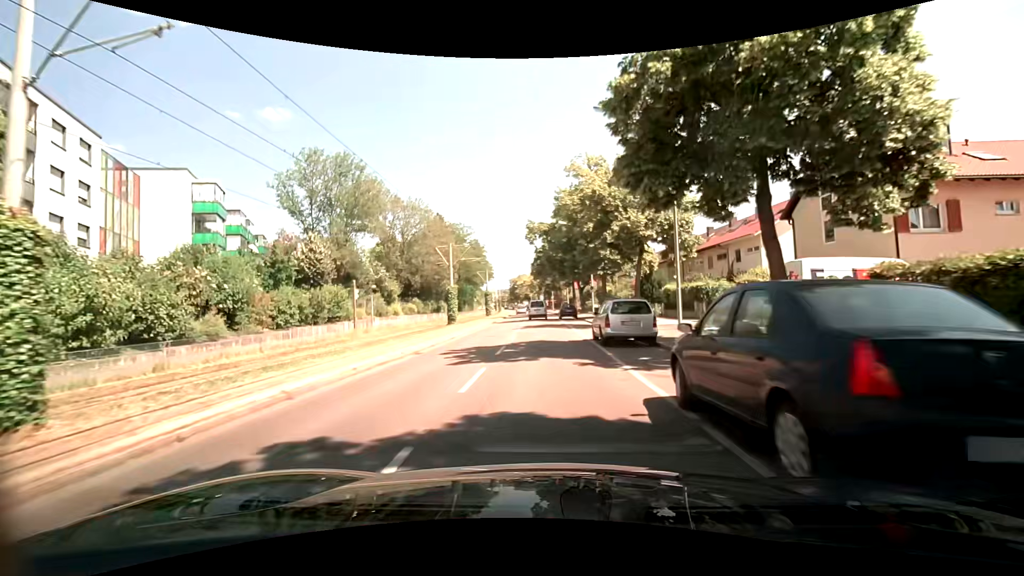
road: tertiary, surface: asphalt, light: Day
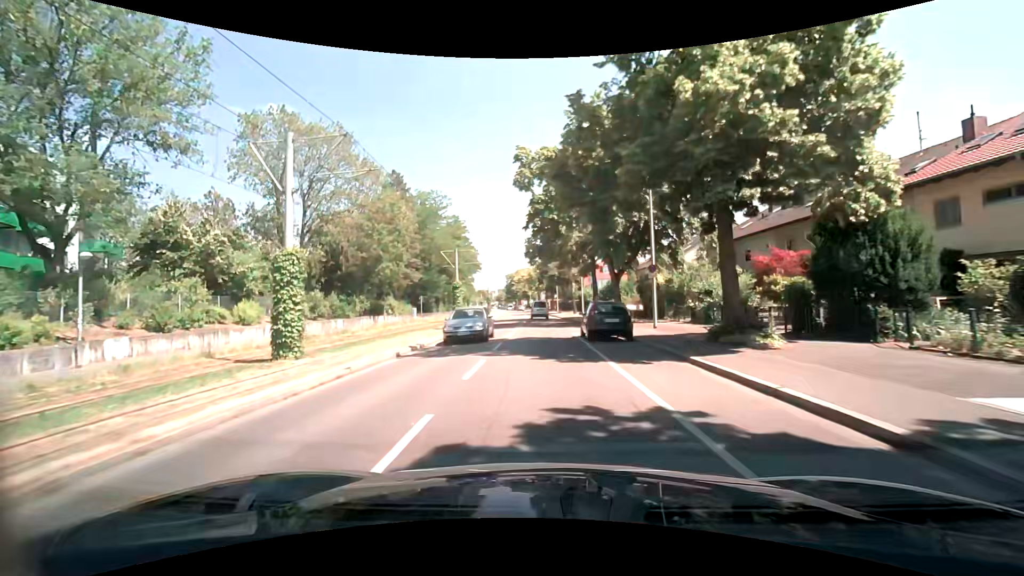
(+0.1, +28.4) m; 0°
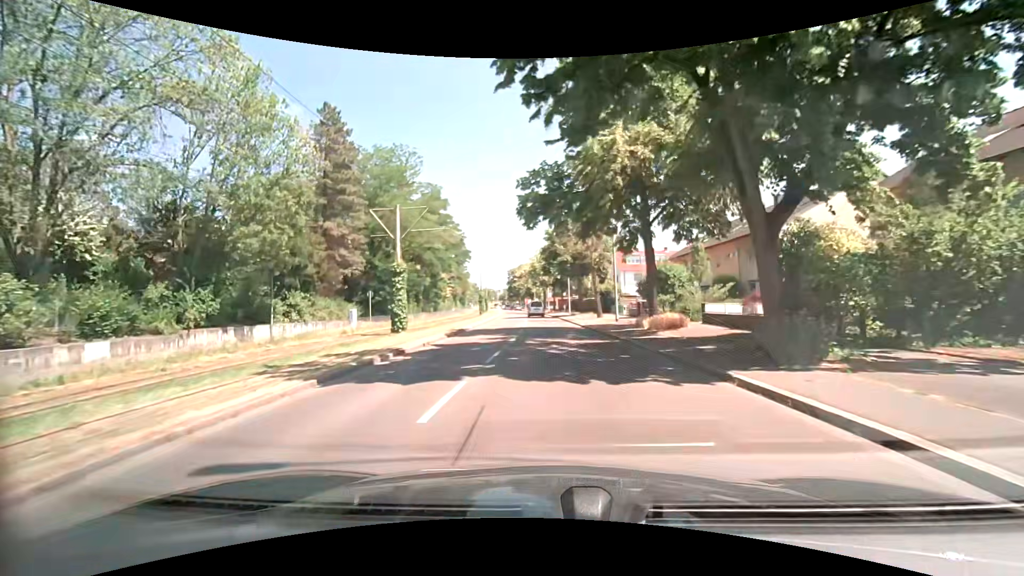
(0.0, +21.5) m; 0°
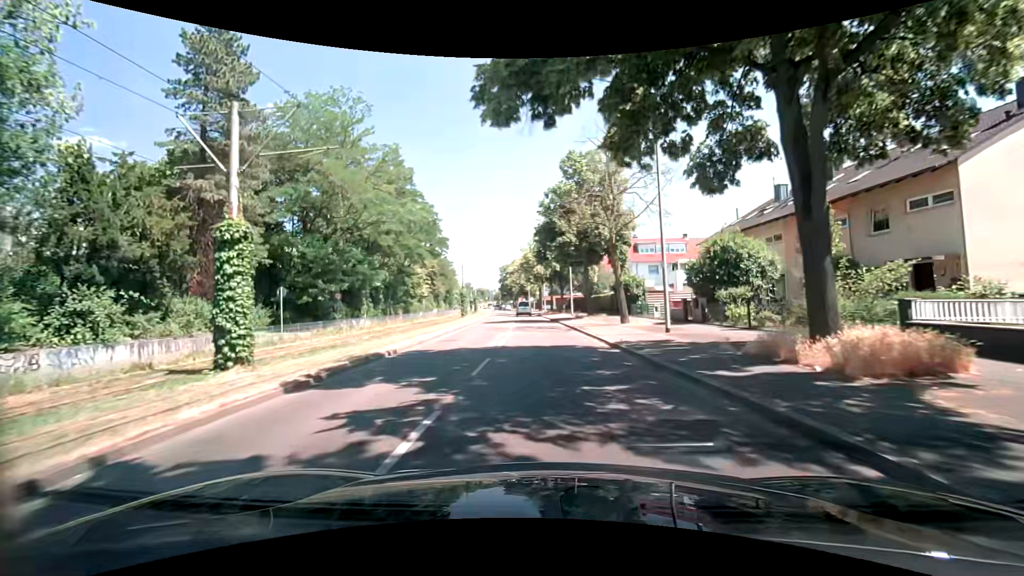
(0.0, +14.4) m; -1°
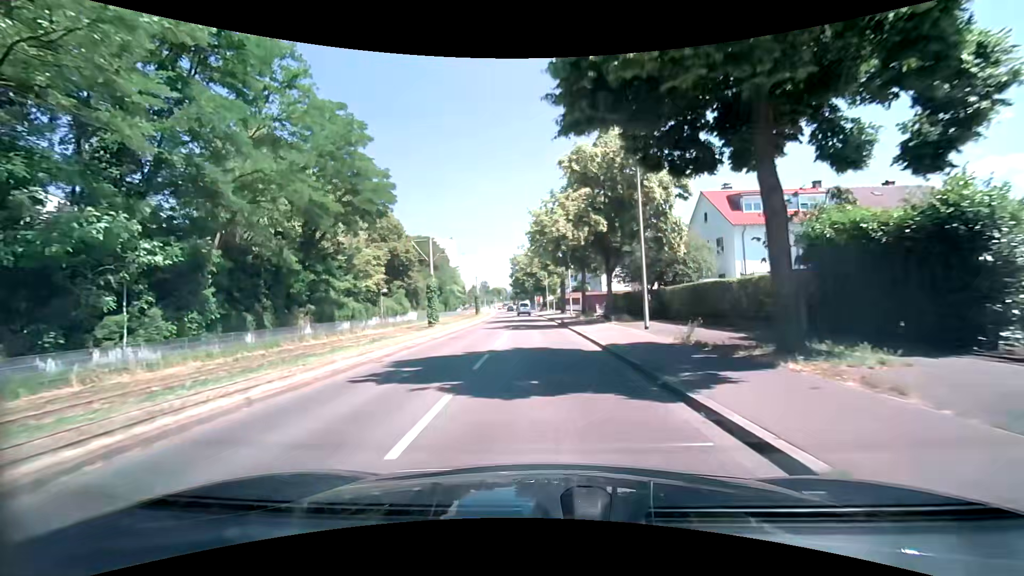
(-0.1, +28.9) m; -1°
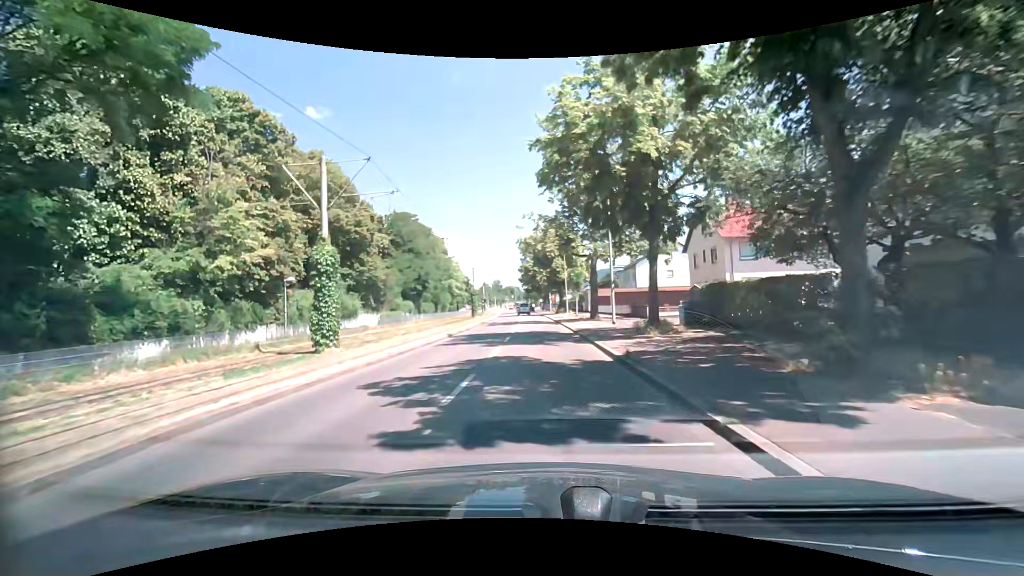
(-0.4, +21.8) m; -1°
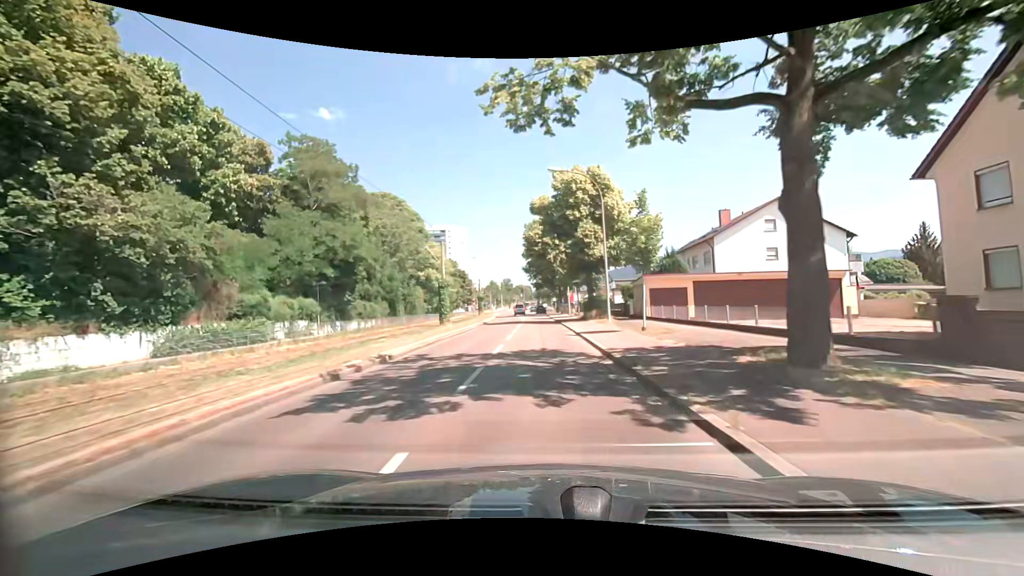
(-0.7, +29.1) m; -2°
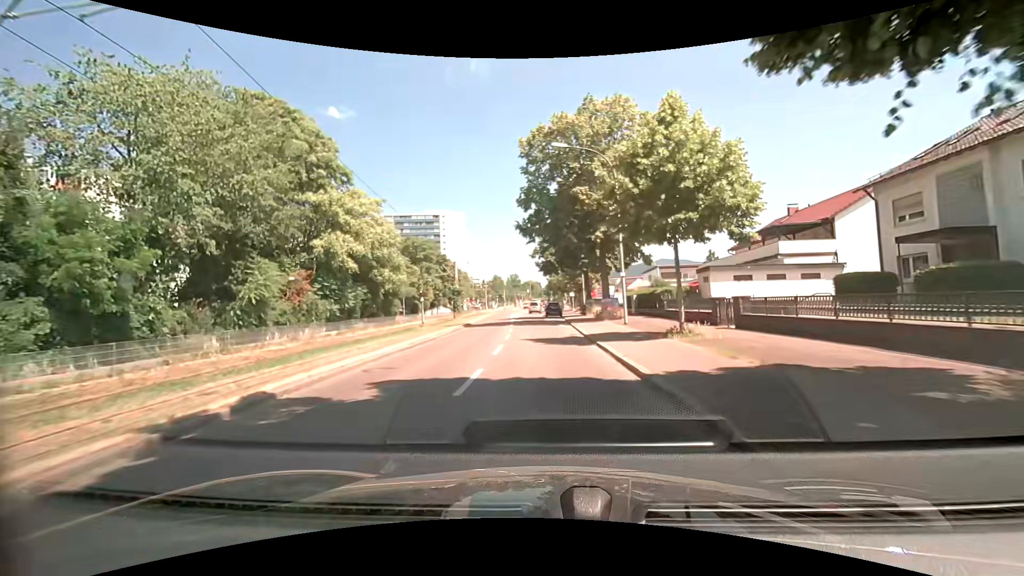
(-0.3, +36.4) m; -1°
